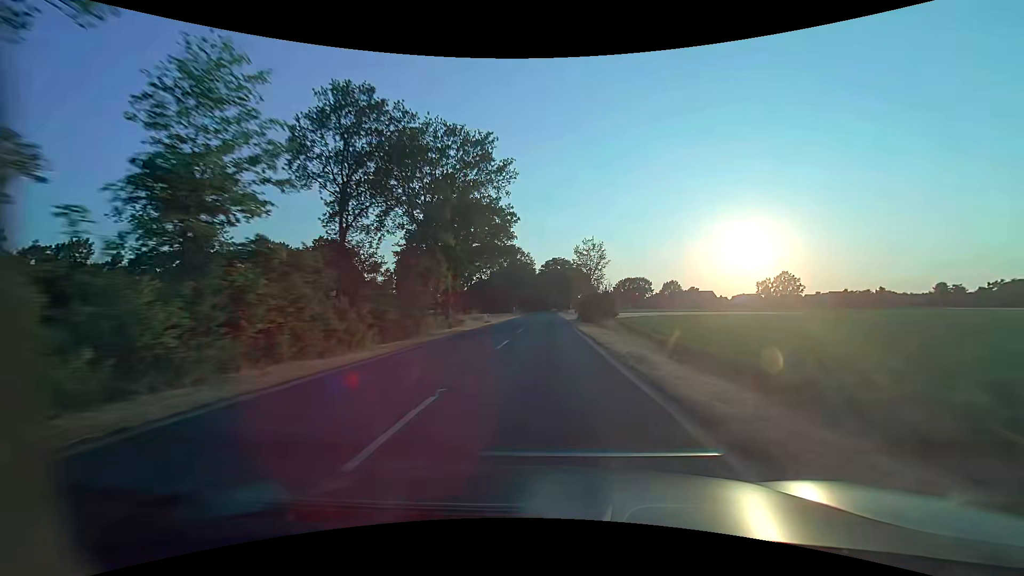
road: secondary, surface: asphalt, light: Day
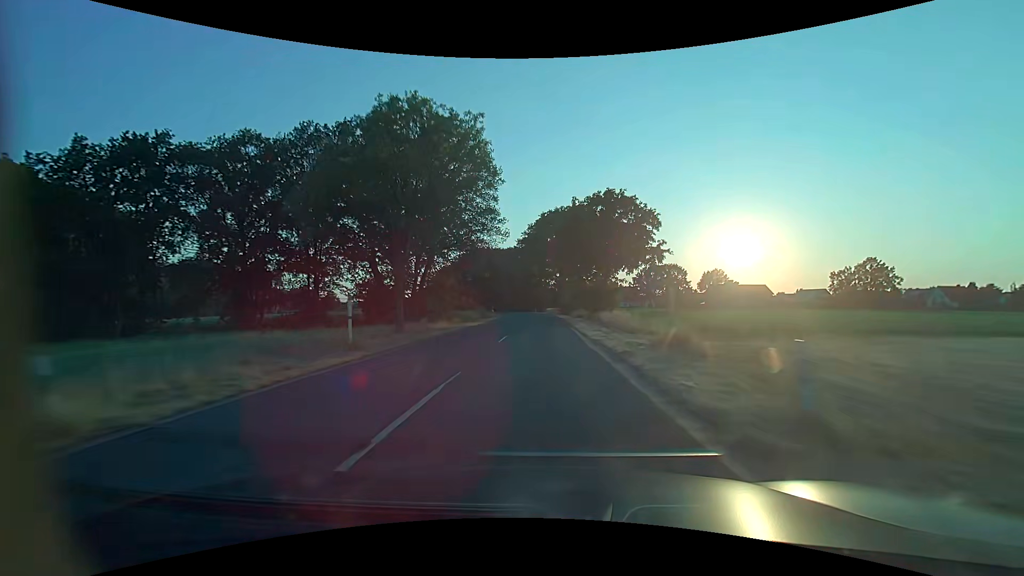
(+0.7, +83.4) m; +1°
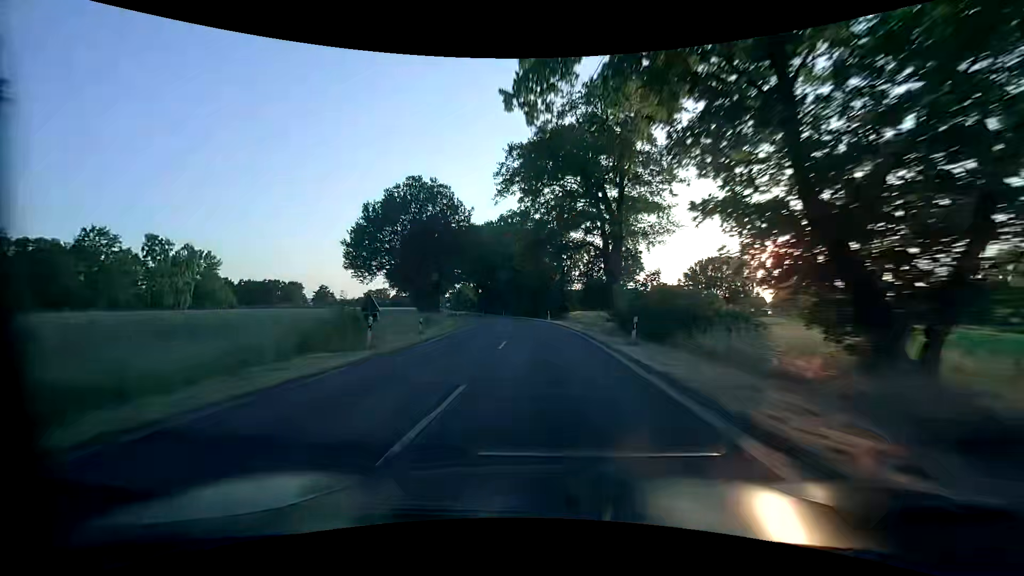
(-0.5, +49.9) m; -2°
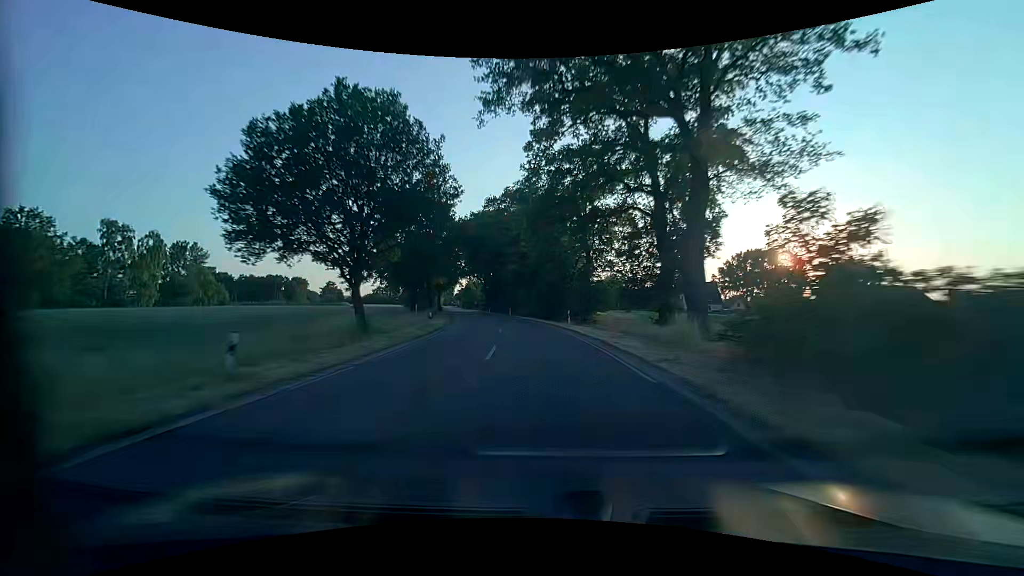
(-0.2, +16.3) m; -1°
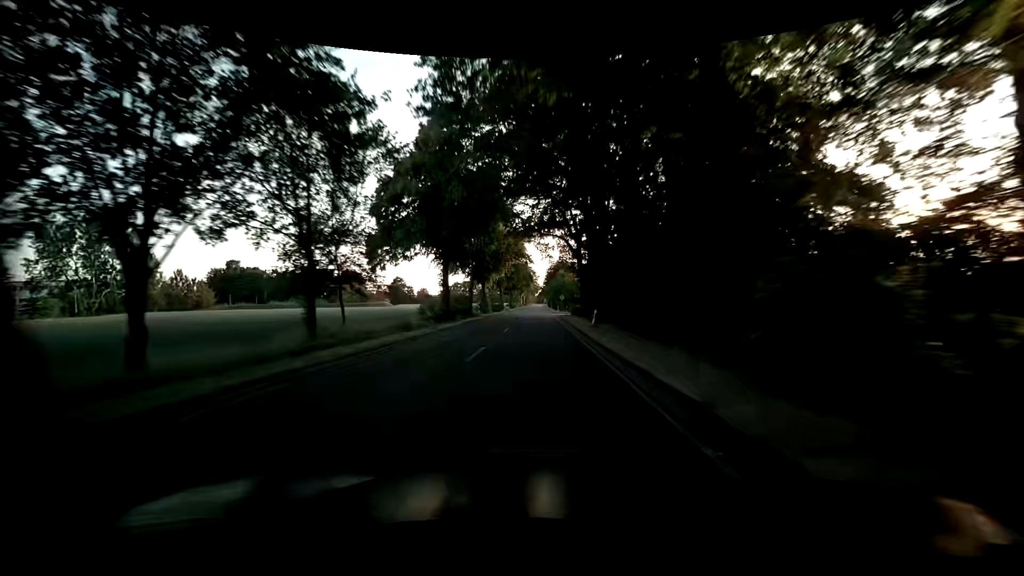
(-8.5, +72.2) m; -11°
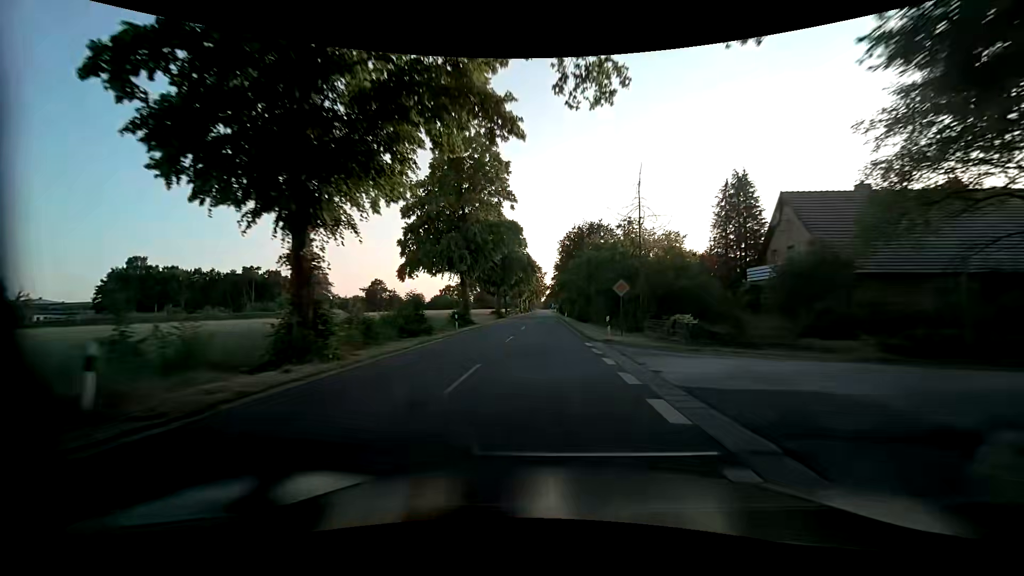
(-0.7, +51.5) m; -1°
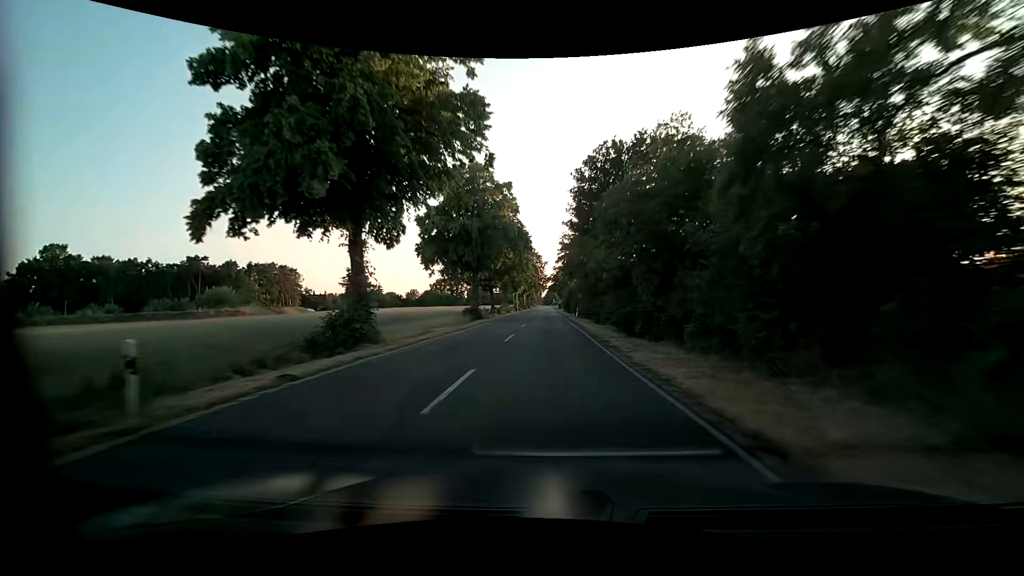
(-0.1, +25.5) m; 0°
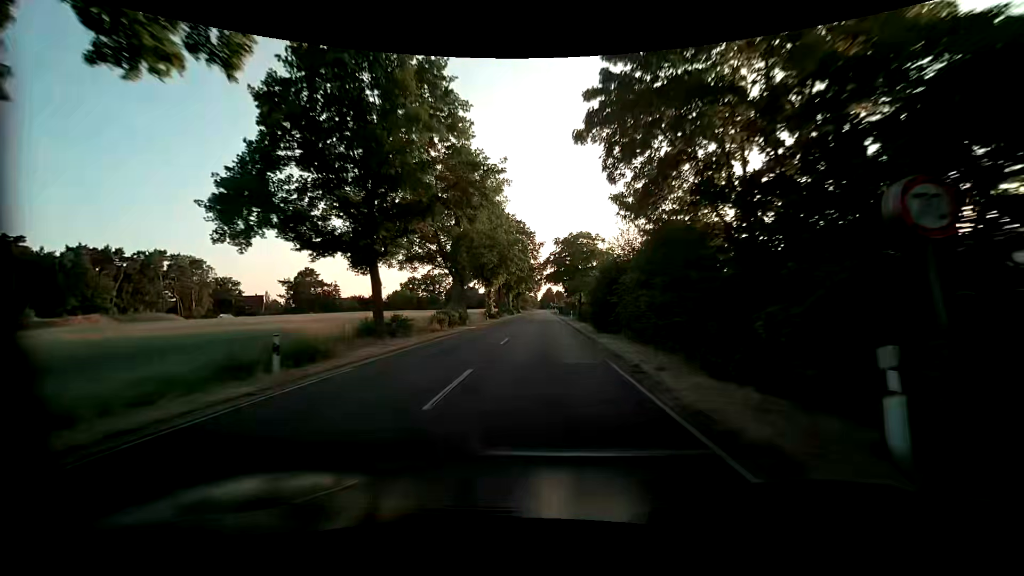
(+0.1, +47.6) m; +1°
(0, +10) (0, +20) (0, +30) (0, +40) (-1, +50) (-1, +60) (-1, +70) (-1, +80) (-1, +90) (-1, +100) m
